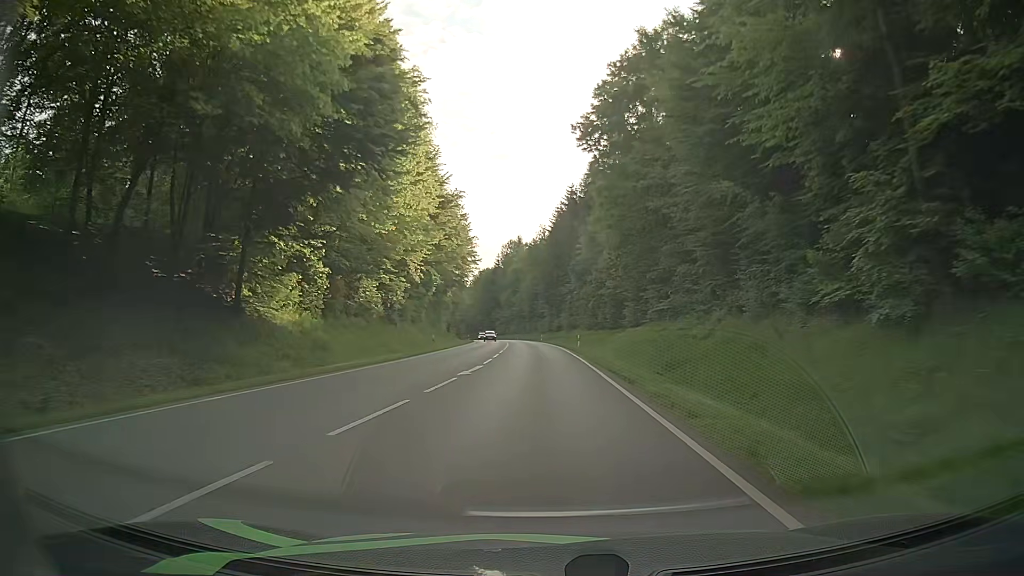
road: secondary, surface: asphalt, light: Day
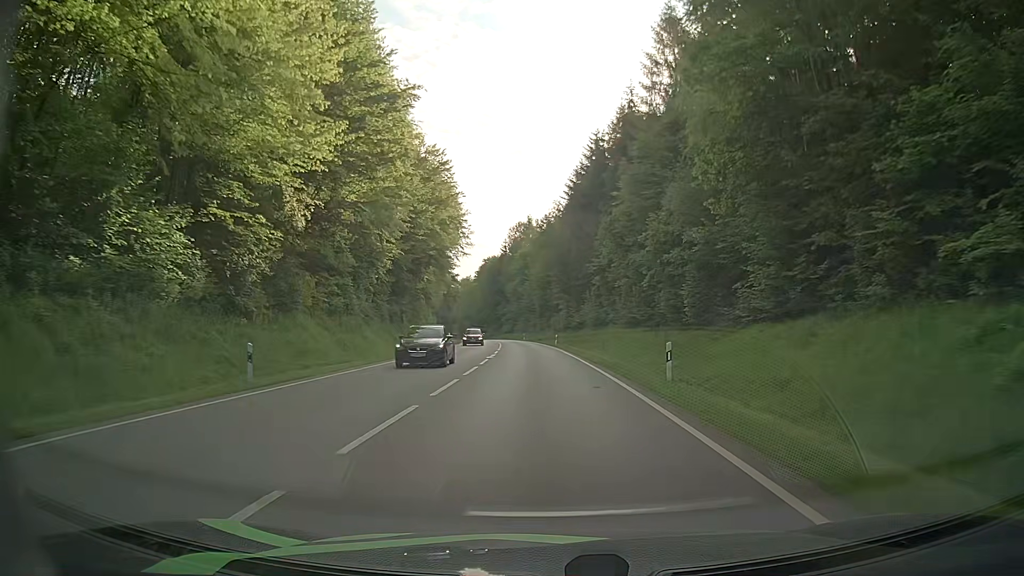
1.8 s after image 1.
(-0.3, +31.5) m; -1°
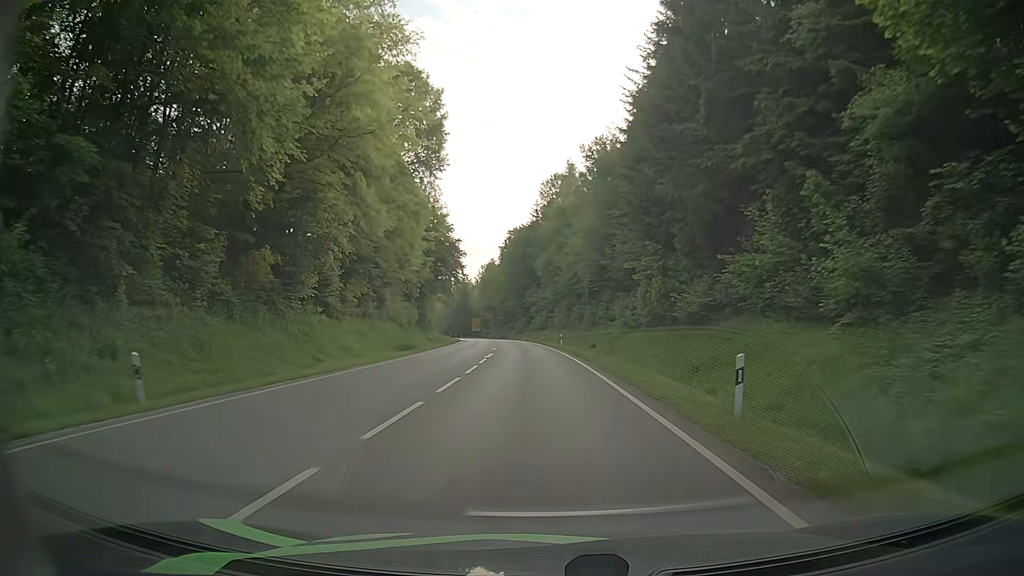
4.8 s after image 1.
(-1.4, +53.2) m; -3°
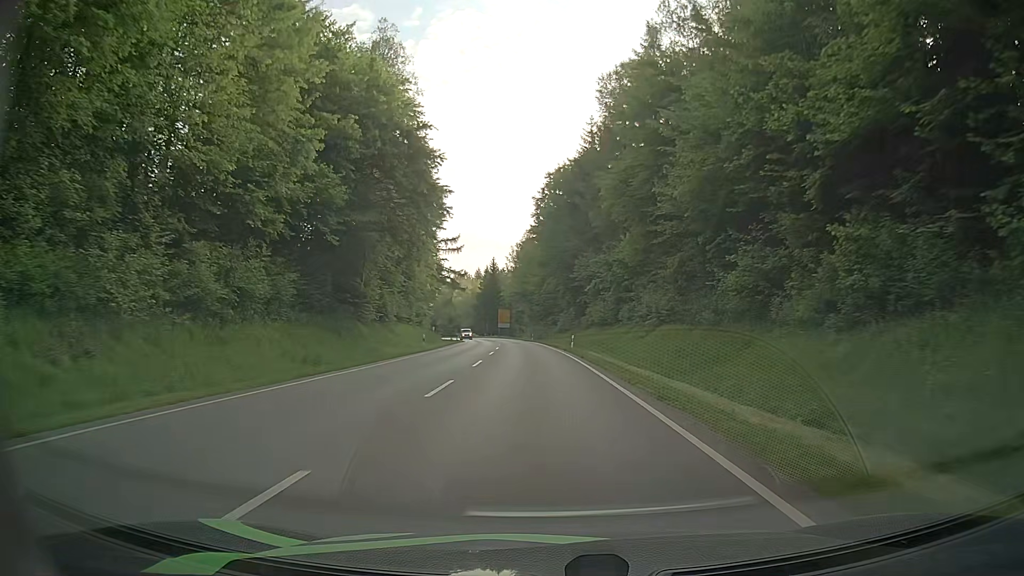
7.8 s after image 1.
(-1.9, +54.5) m; -4°
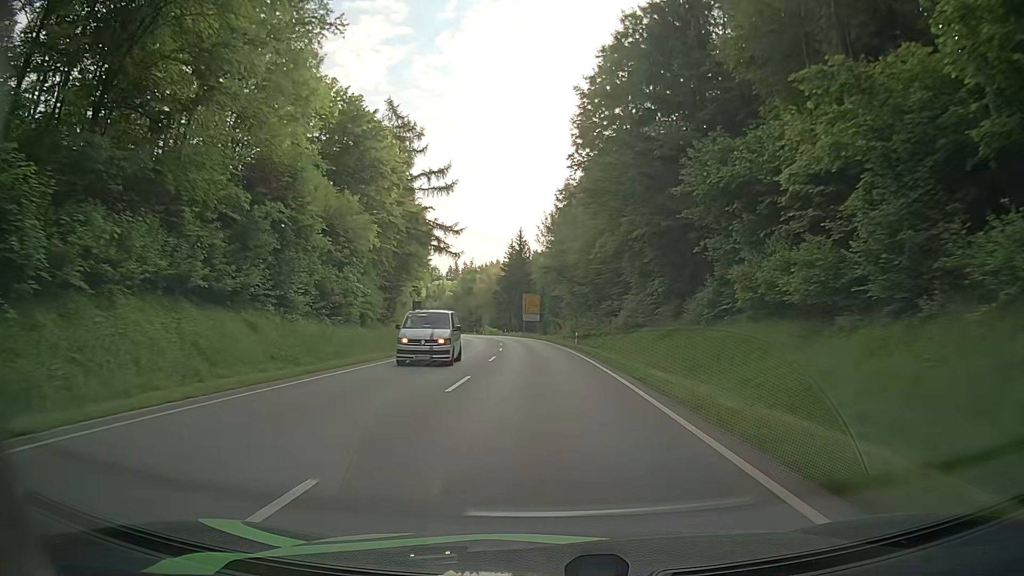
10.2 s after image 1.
(-1.4, +44.7) m; -3°
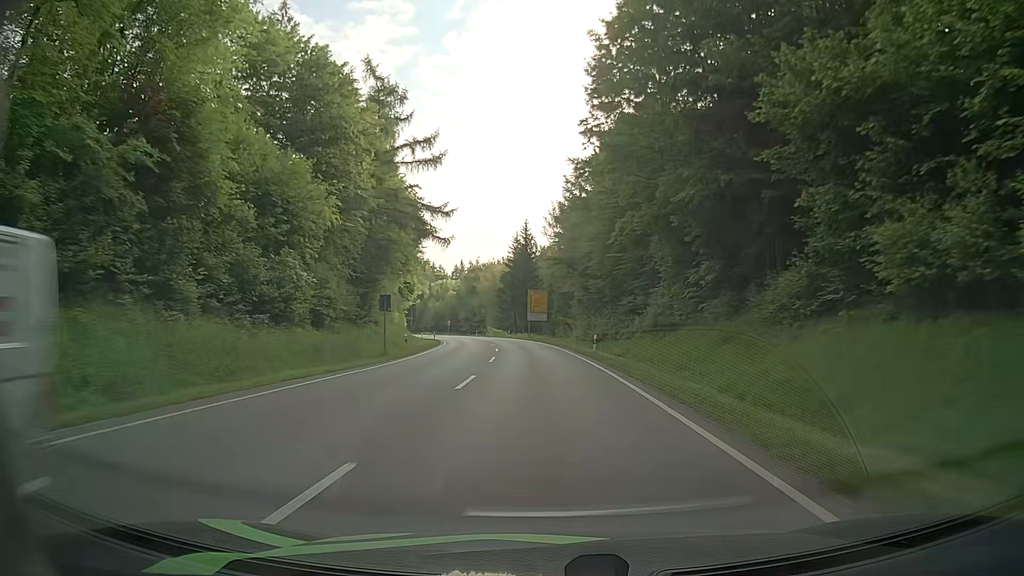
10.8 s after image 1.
(-0.1, +11.2) m; -1°
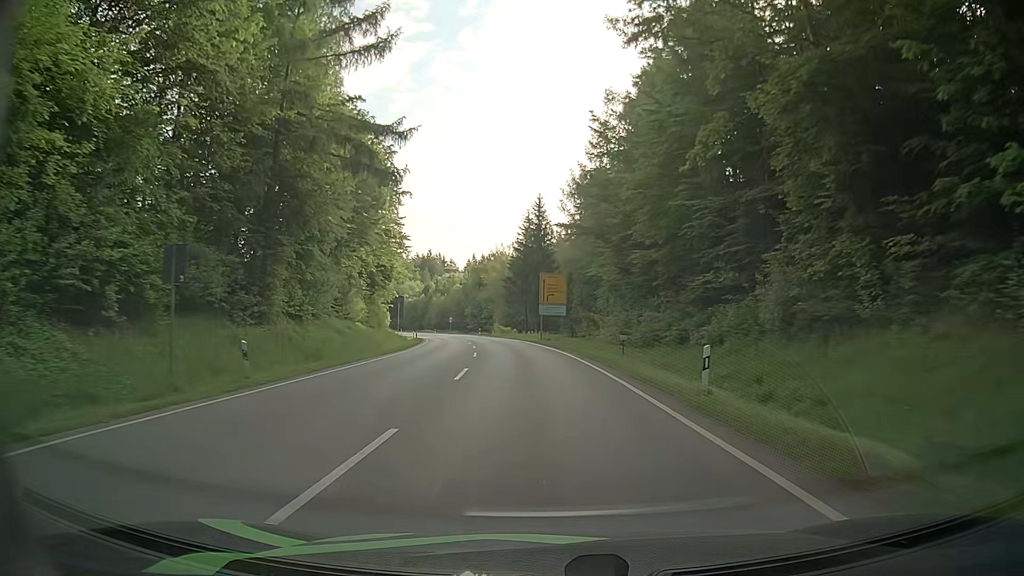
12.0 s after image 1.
(-0.3, +22.3) m; -1°
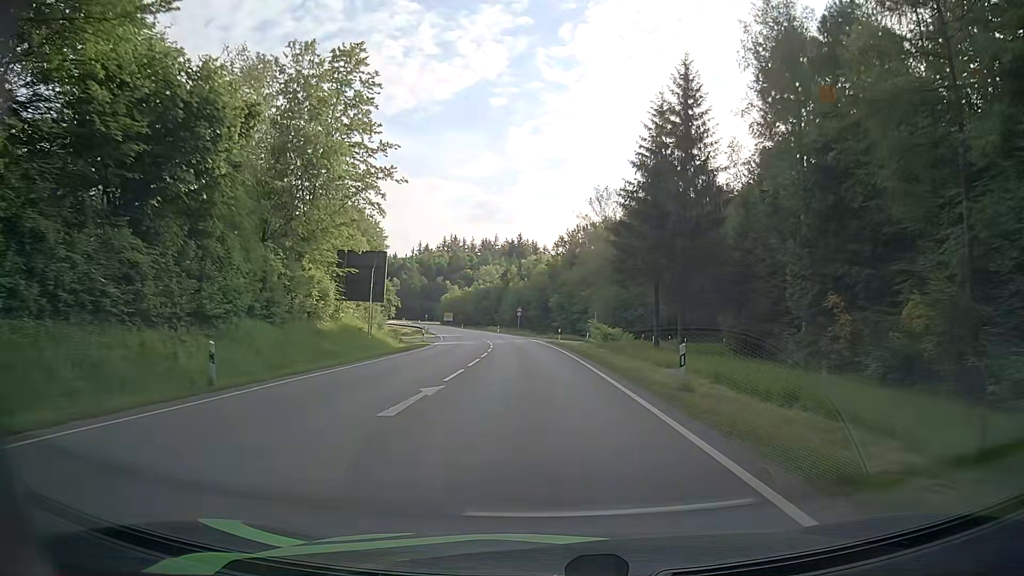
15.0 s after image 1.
(-3.6, +55.0) m; -8°
(0, +10) (-1, +20) (-1, +30) (-2, +40) (-3, +50) (-4, +60) (-6, +70) (-7, +80) (-9, +89) (-11, +99) m
